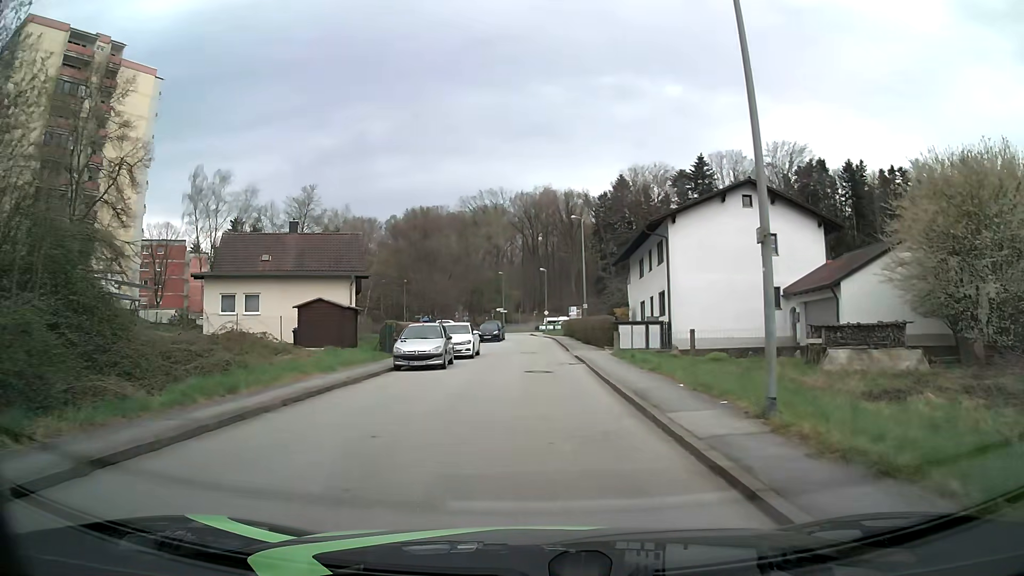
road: residential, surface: asphalt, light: Day
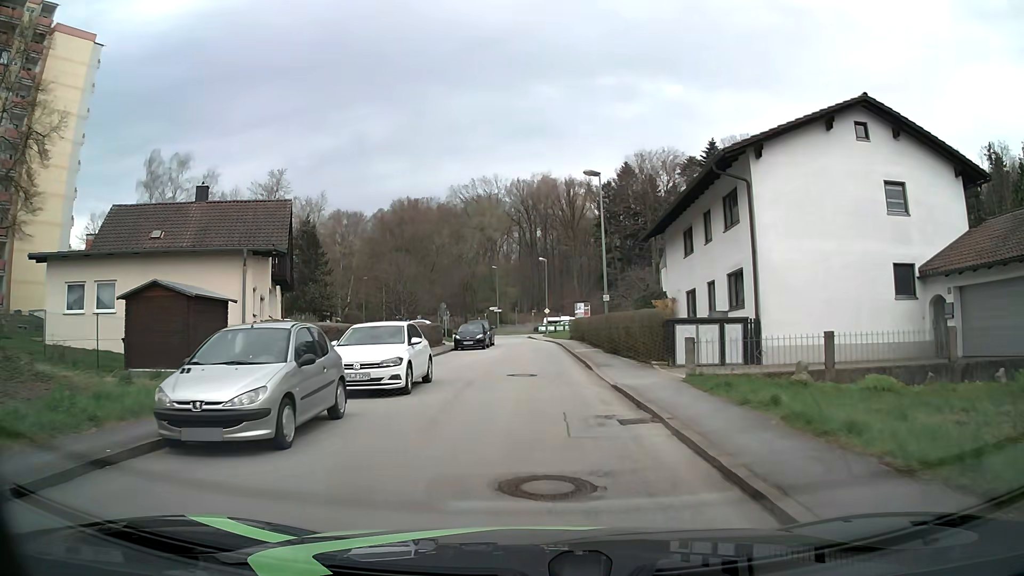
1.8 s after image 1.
(-0.1, +13.5) m; 0°
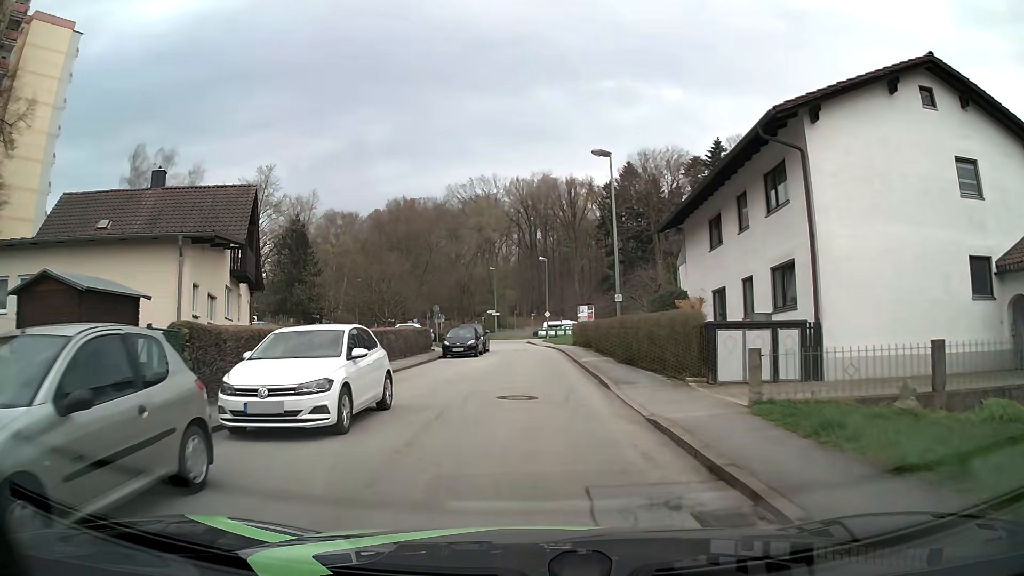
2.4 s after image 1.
(0.0, +4.5) m; 0°
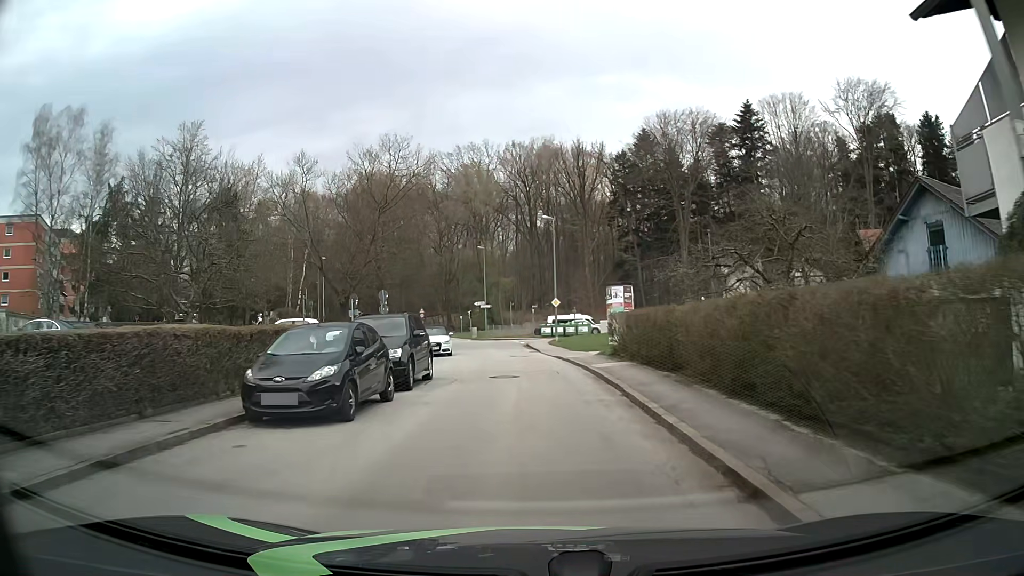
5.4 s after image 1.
(0.0, +22.4) m; 0°
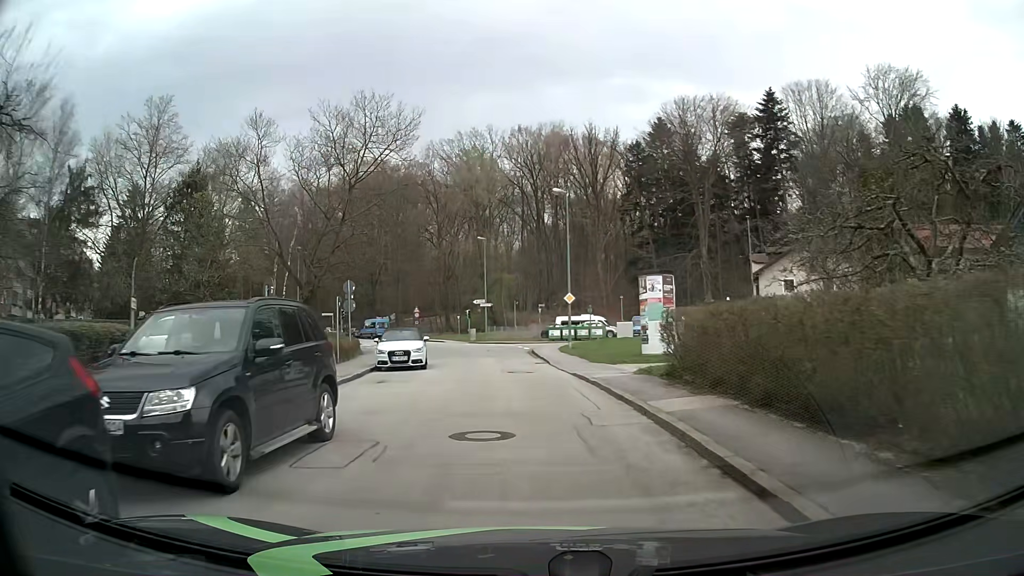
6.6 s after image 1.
(0.0, +9.0) m; 0°
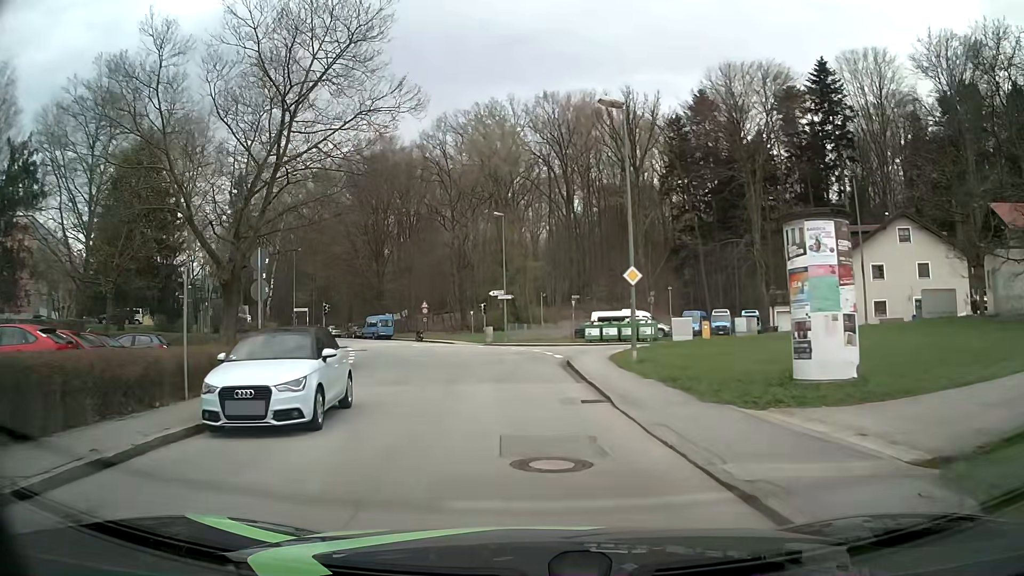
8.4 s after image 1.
(-0.3, +13.4) m; -3°
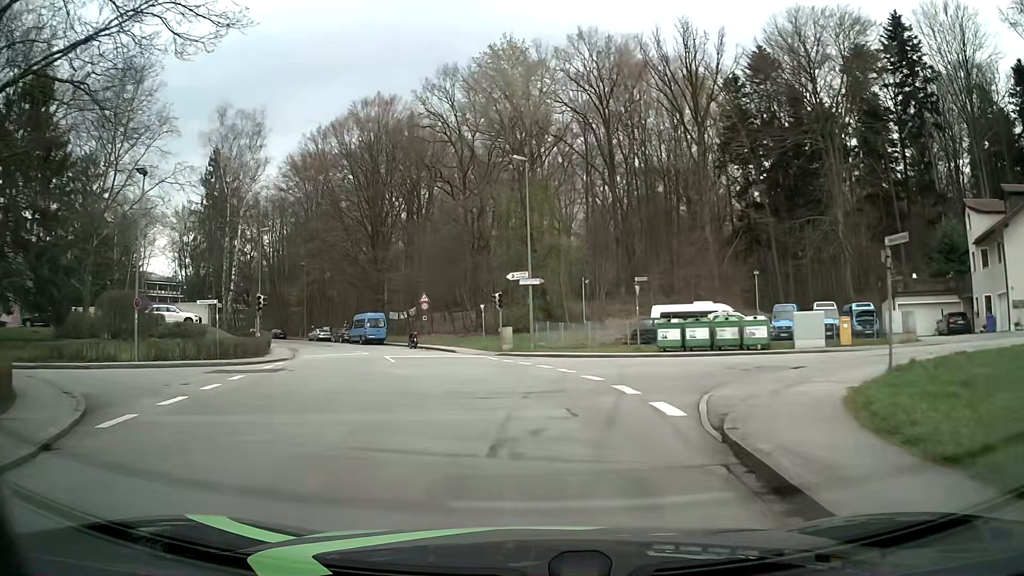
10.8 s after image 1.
(-0.3, +17.9) m; -2°
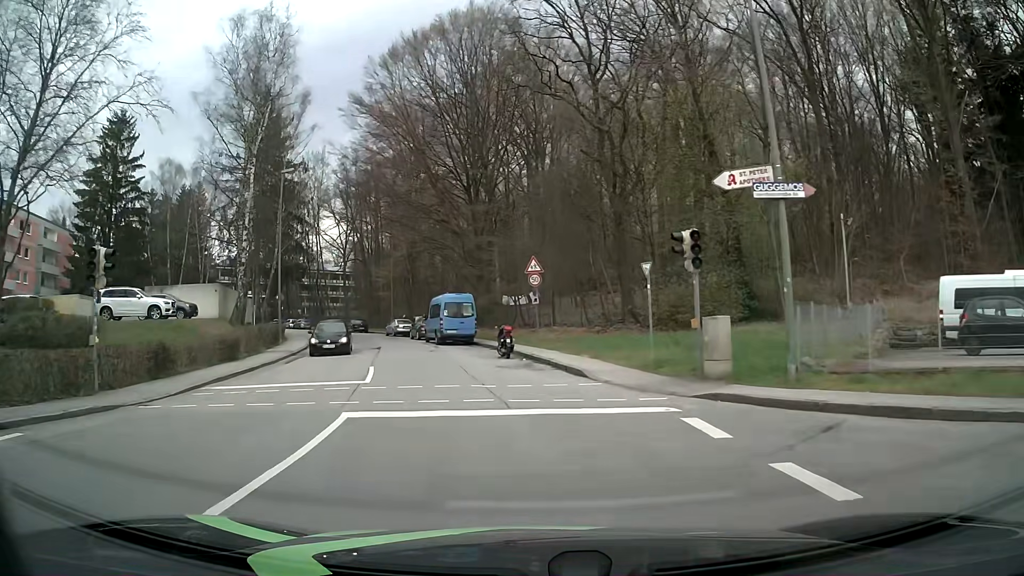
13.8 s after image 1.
(-2.0, +22.1) m; -12°
(-1, +10) (-3, +20) (-5, +29) (-8, +39) (-11, +49) (-15, +58) (-20, +67) (-25, +75) (-30, +84) (-37, +91) m
